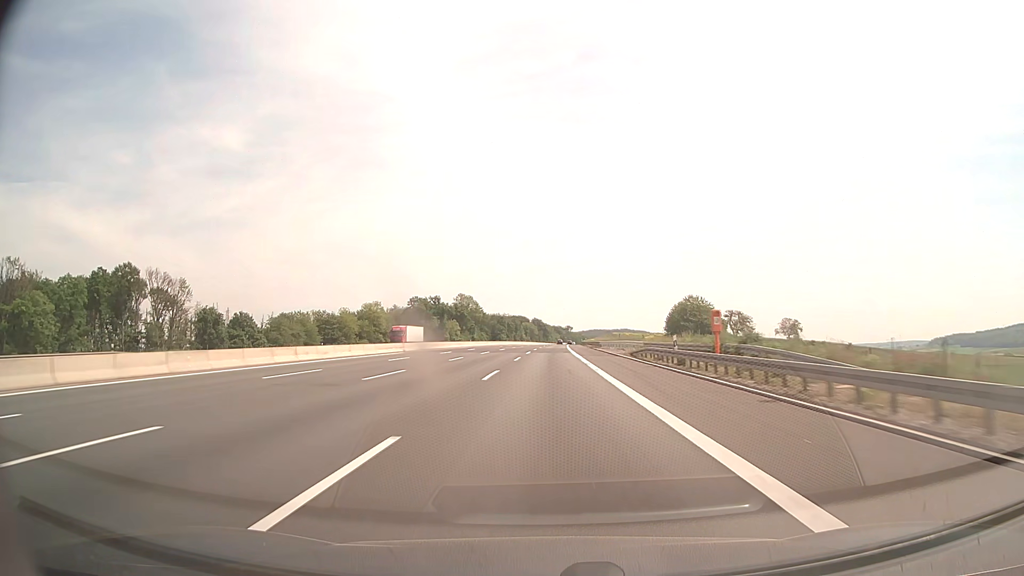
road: motorway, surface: asphalt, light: Day
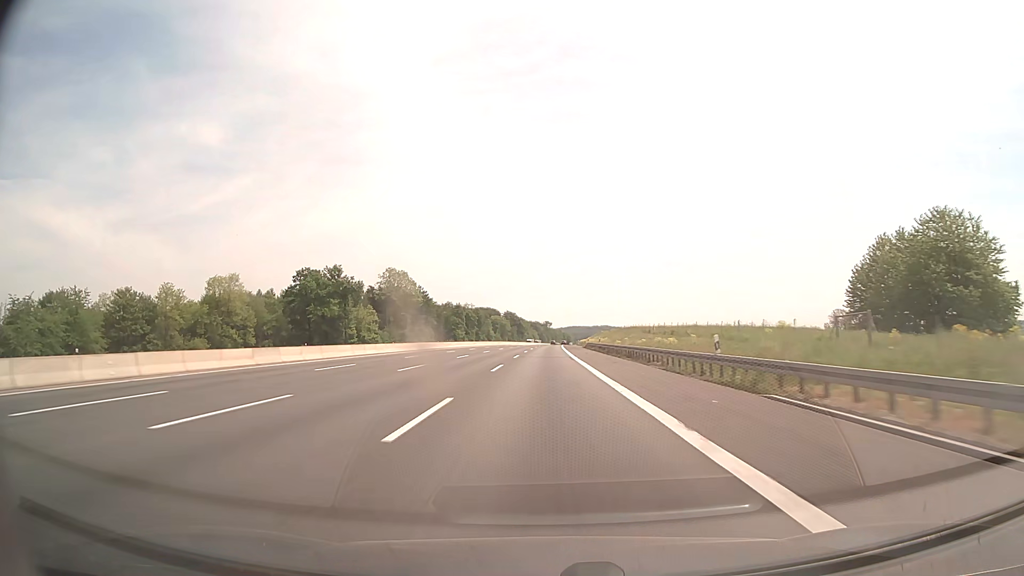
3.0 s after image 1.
(+1.7, +103.4) m; +2°
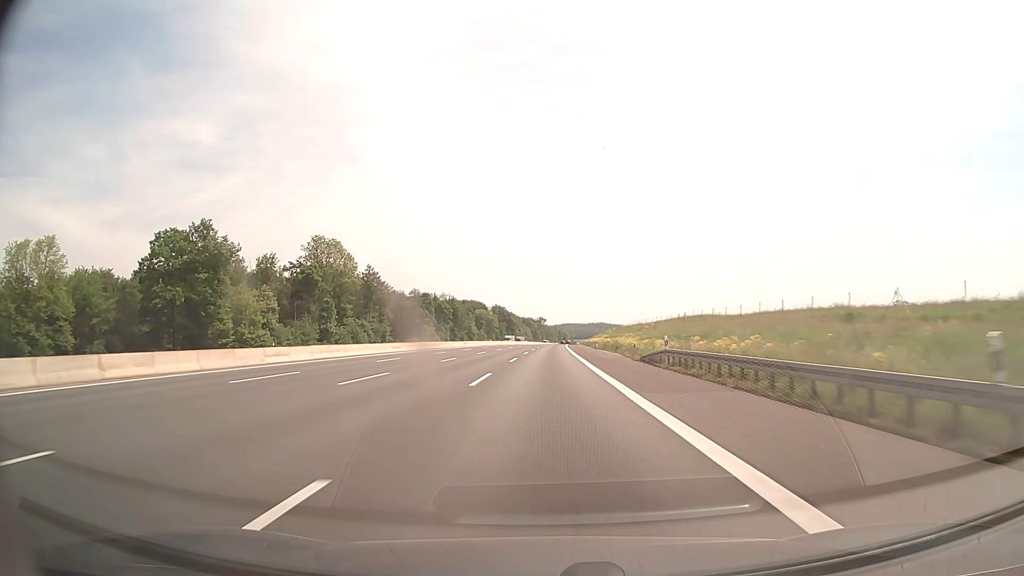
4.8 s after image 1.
(+0.3, +62.0) m; +1°
(0, +10) (0, +20) (0, +30) (0, +40) (0, +50) (0, +60) (+1, +70) (+1, +80) (+1, +90) (+1, +100) m
